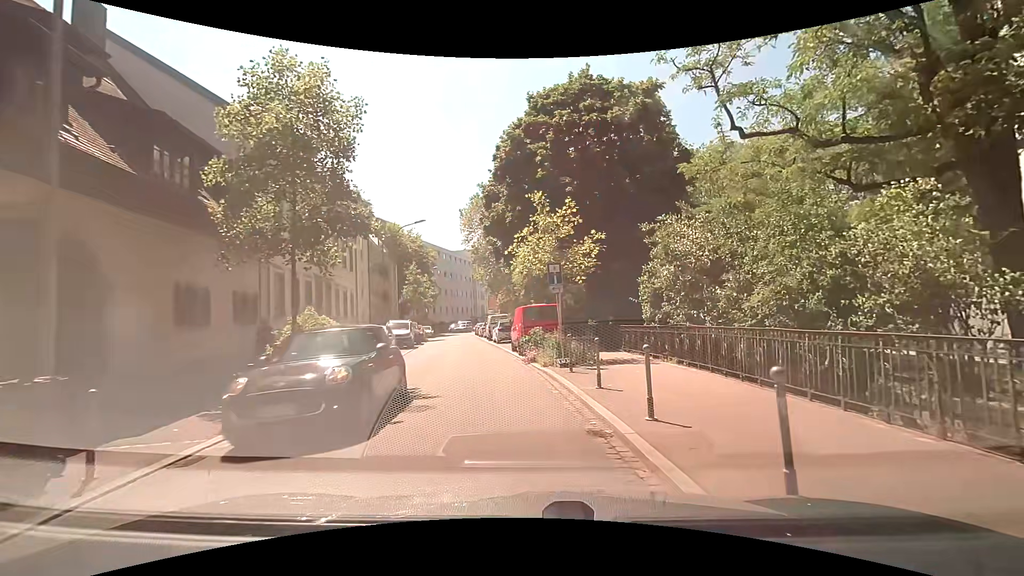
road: residential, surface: asphalt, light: Day
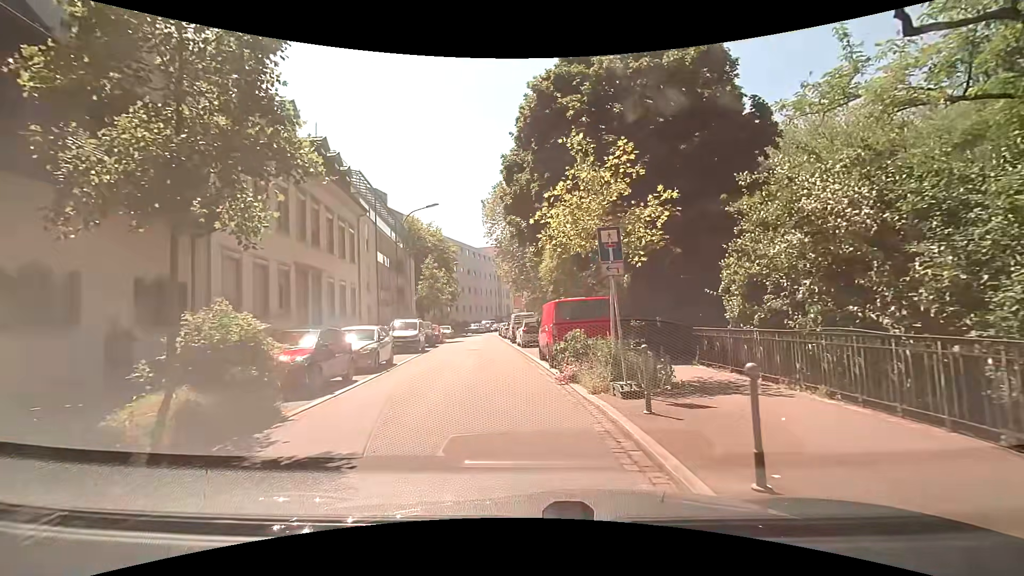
(0.0, +5.4) m; -2°
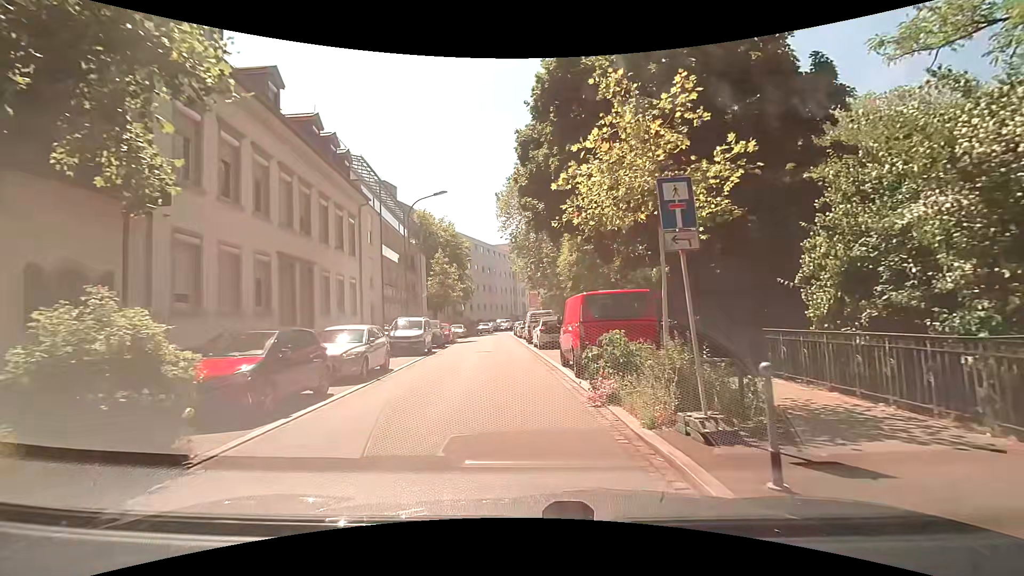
(0.0, +3.0) m; -2°
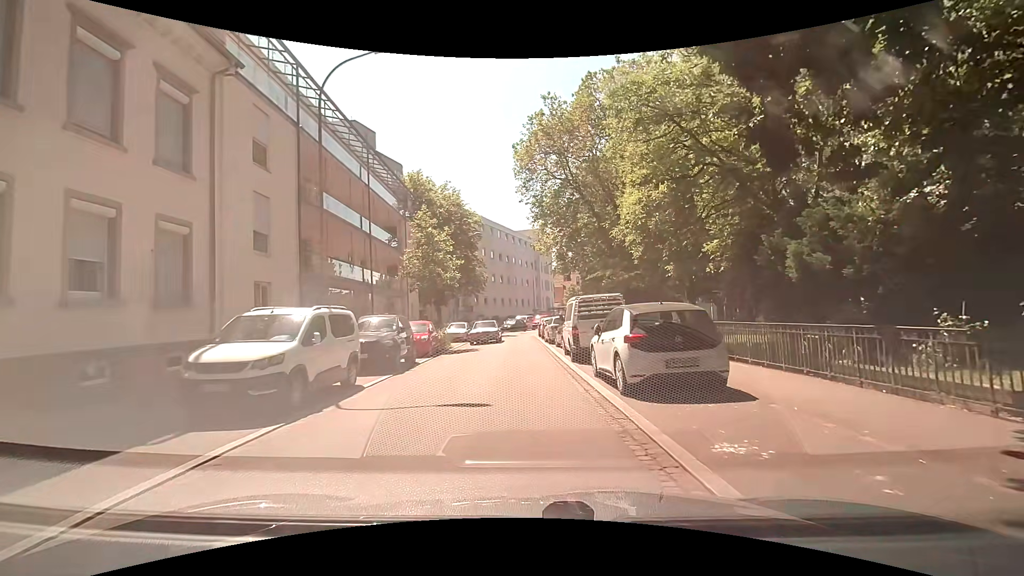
(-0.3, +15.8) m; -2°
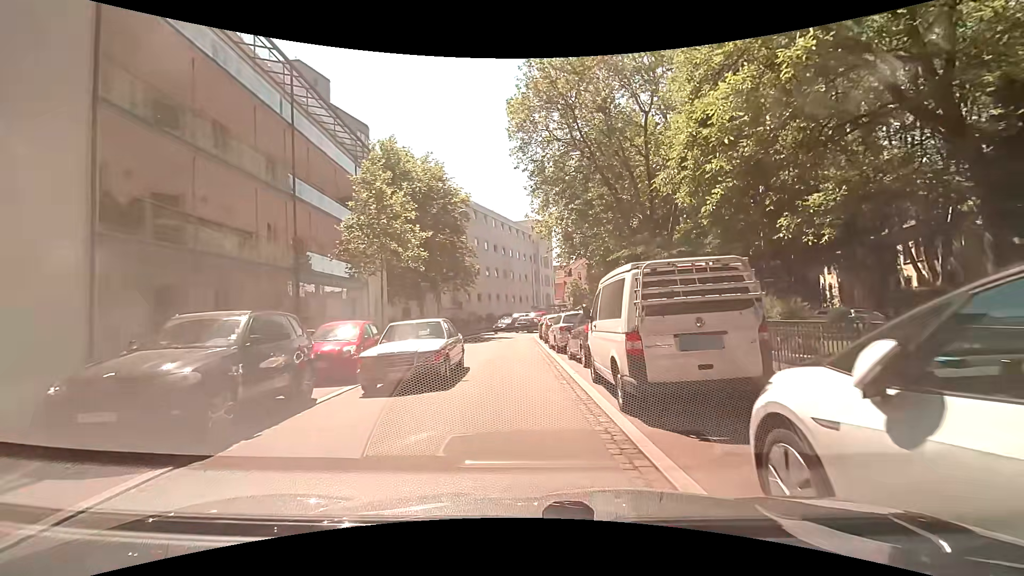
(+0.2, +8.6) m; 0°
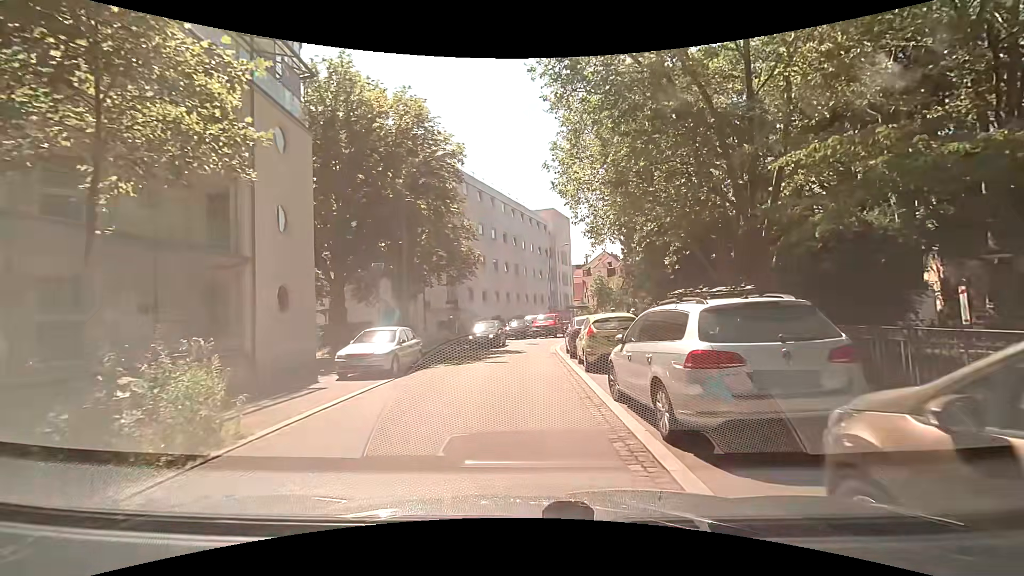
(-0.1, +13.1) m; -2°
